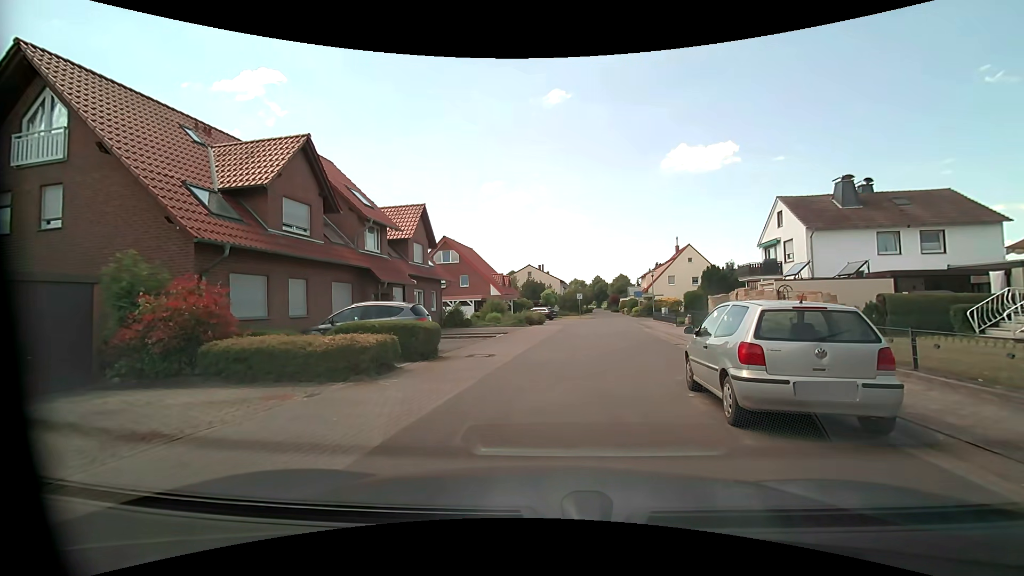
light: Day
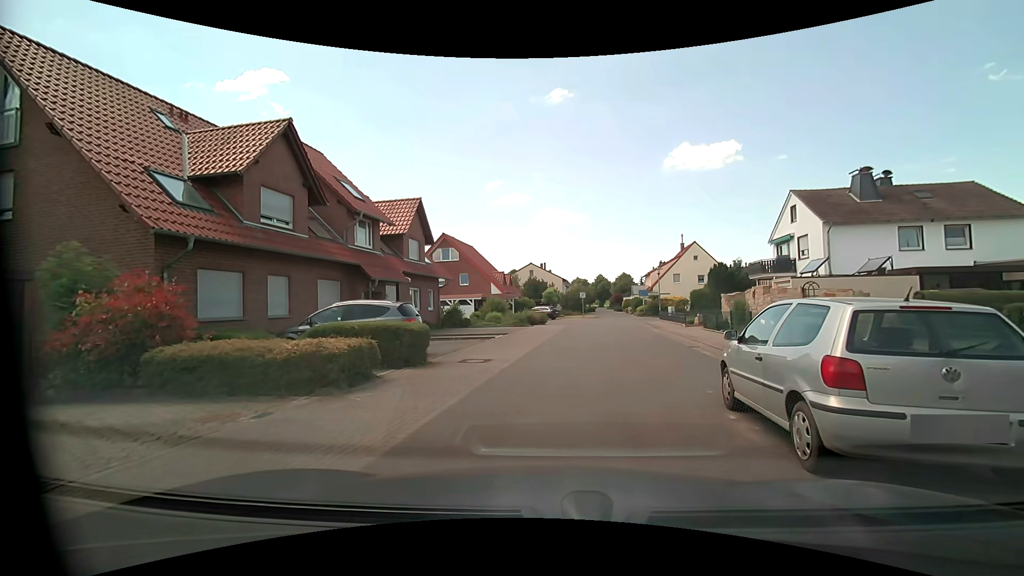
(0.0, +1.6) m; -2°
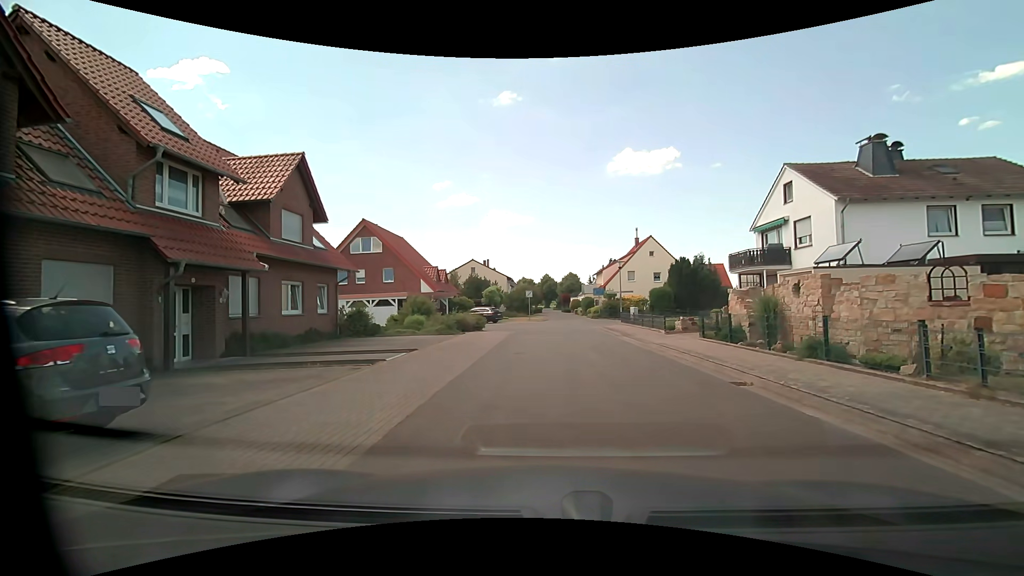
(+0.4, +8.5) m; +6°
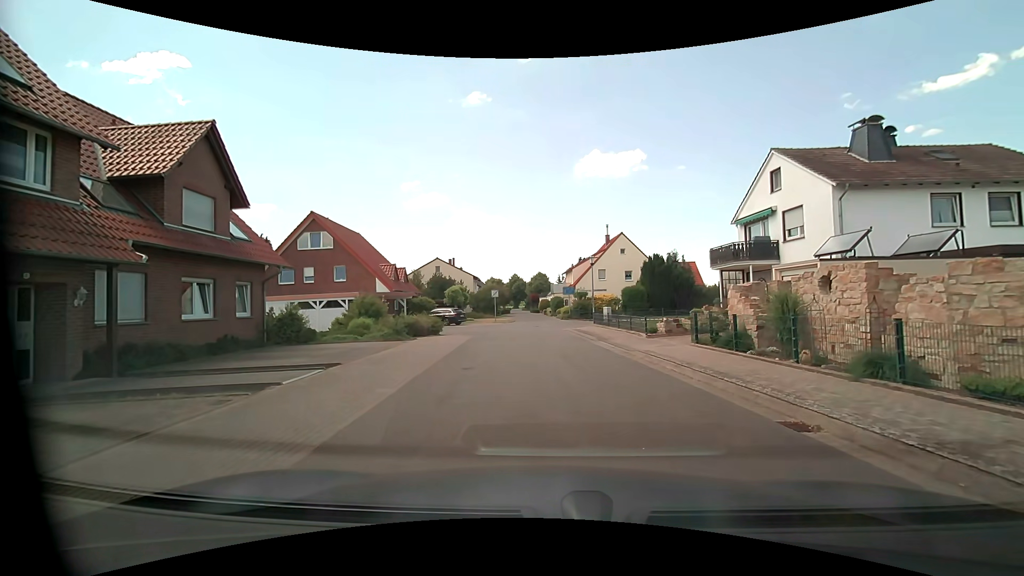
(+0.1, +3.4) m; +3°
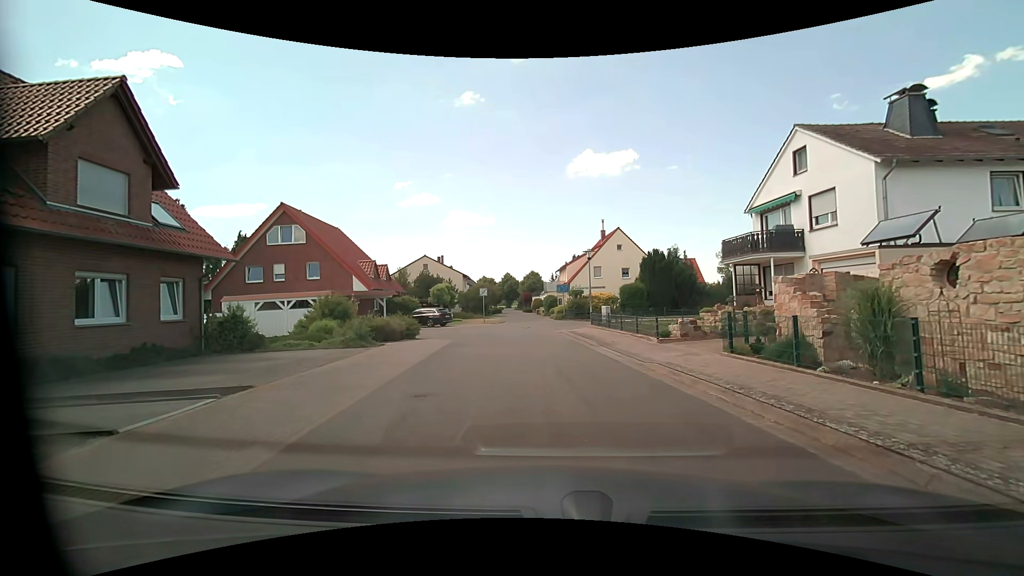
(+0.1, +3.4) m; 0°
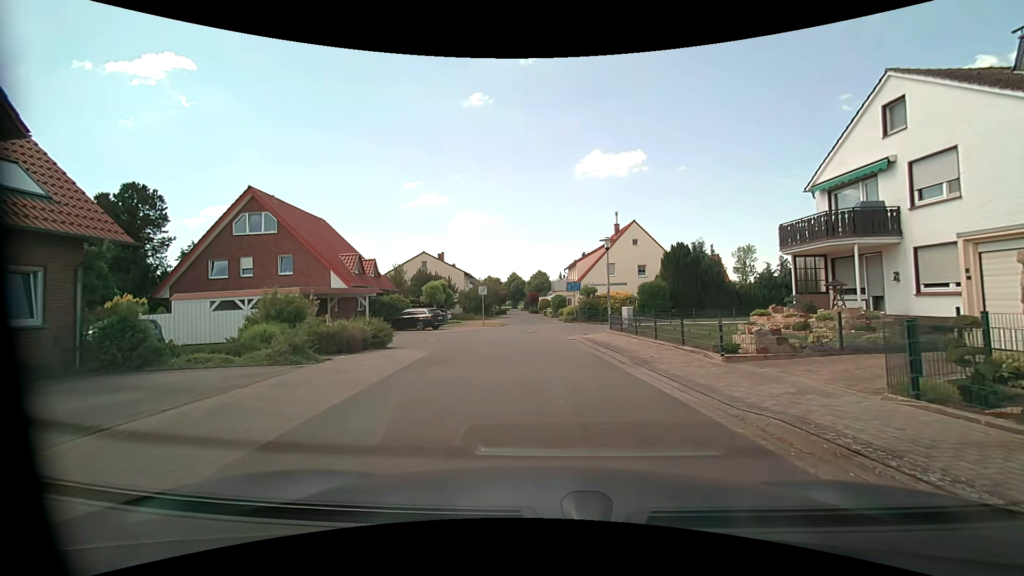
(+0.1, +5.3) m; +1°
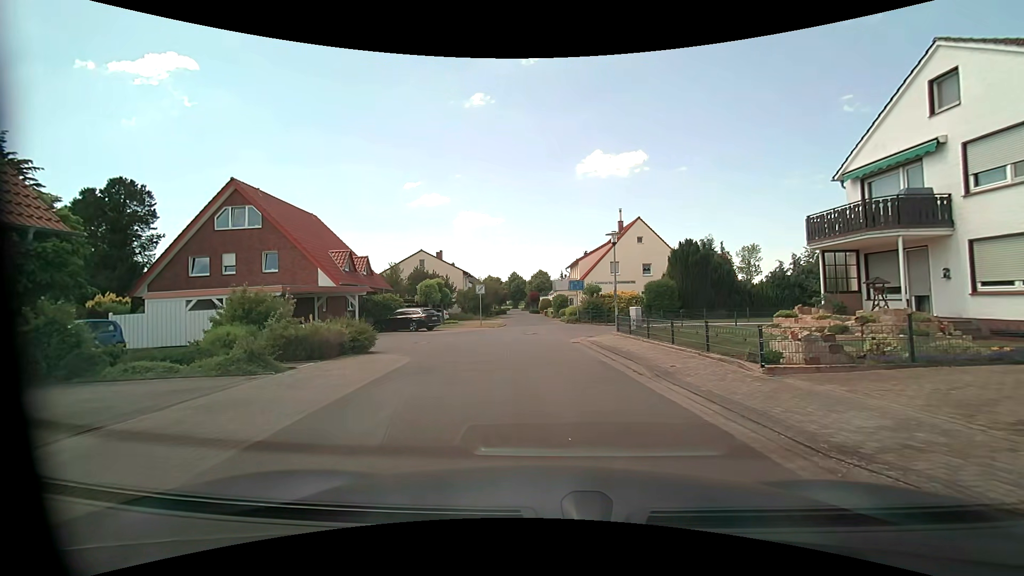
(0.0, +2.0) m; -1°
(0, +10) (-2, +19) (-12, +23) (-22, +23) (-32, +22) (-41, +21) (-51, +17) (-59, +11) (-65, +3) (-69, -6) m
